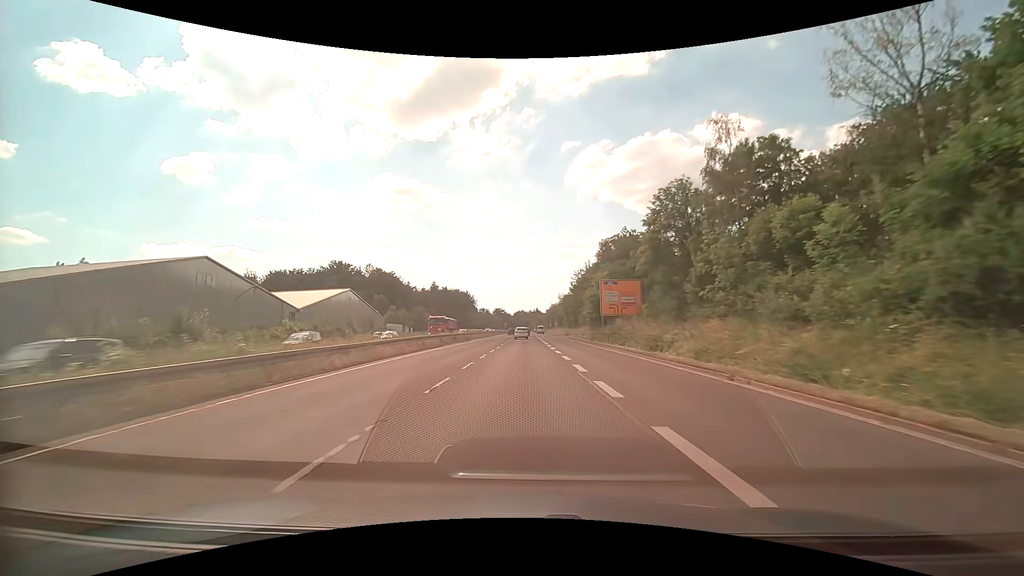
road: trunk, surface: asphalt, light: Day
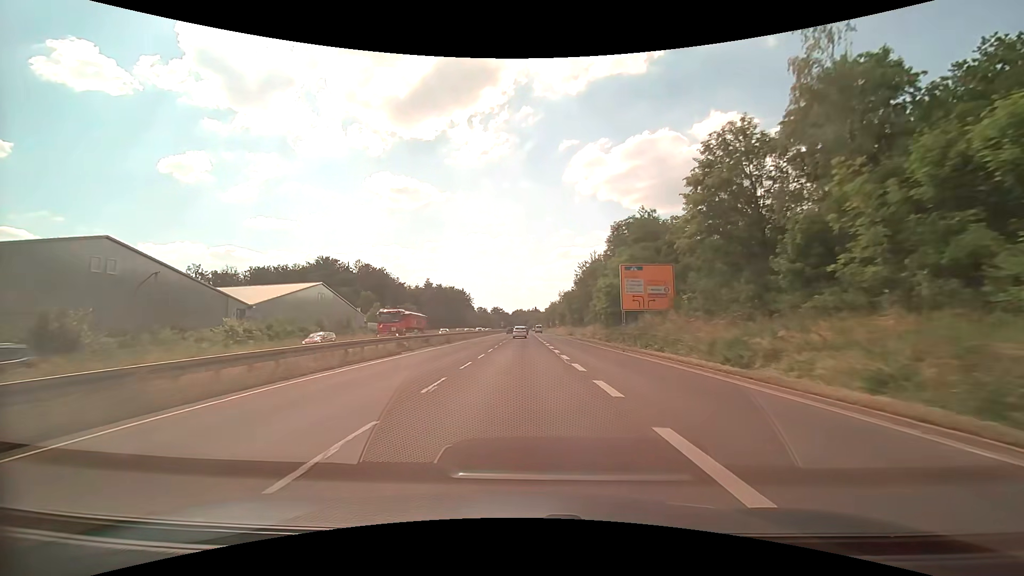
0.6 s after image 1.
(0.0, +12.2) m; 0°
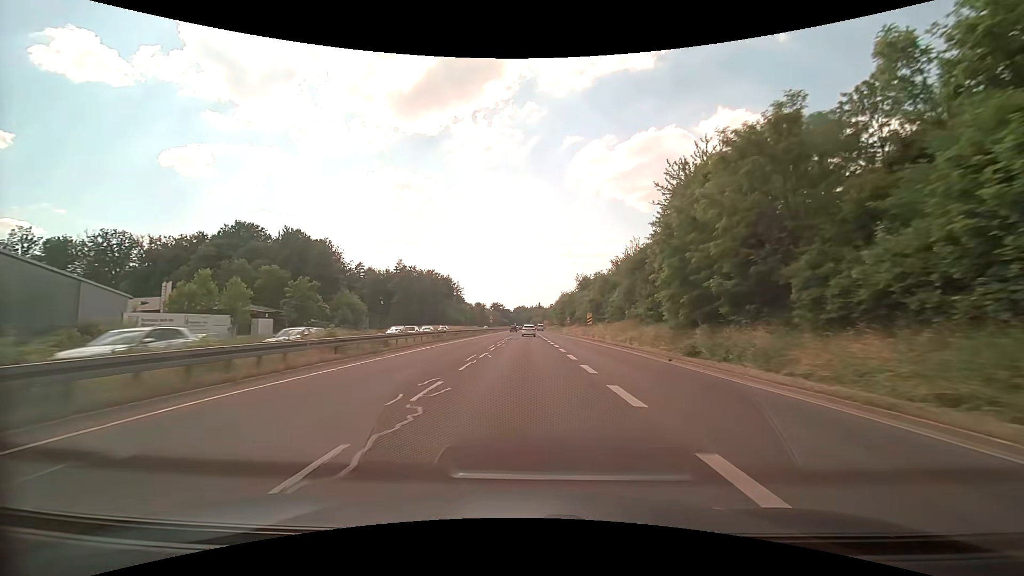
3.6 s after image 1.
(0.0, +61.5) m; 0°
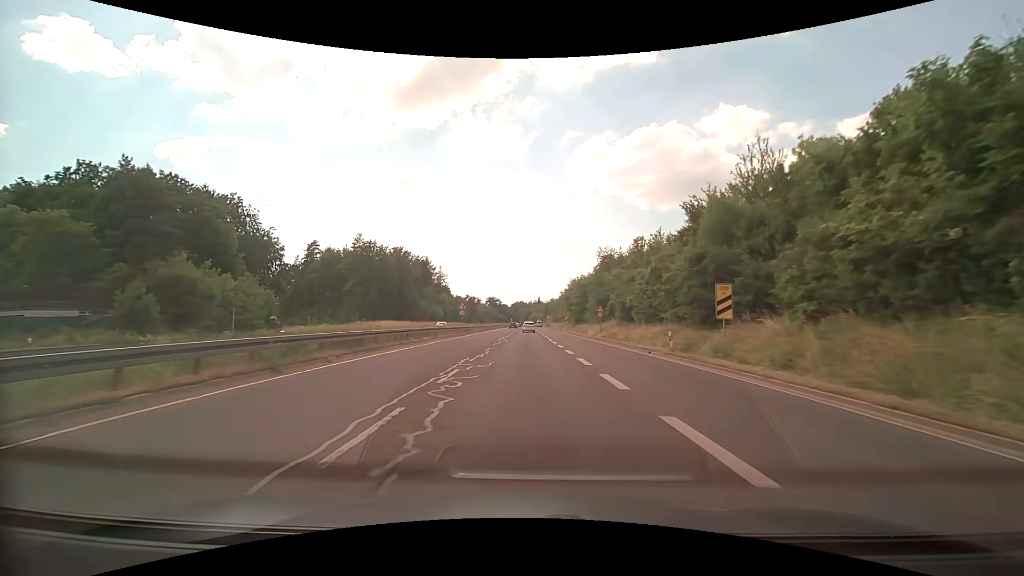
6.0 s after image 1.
(+0.2, +45.7) m; 0°
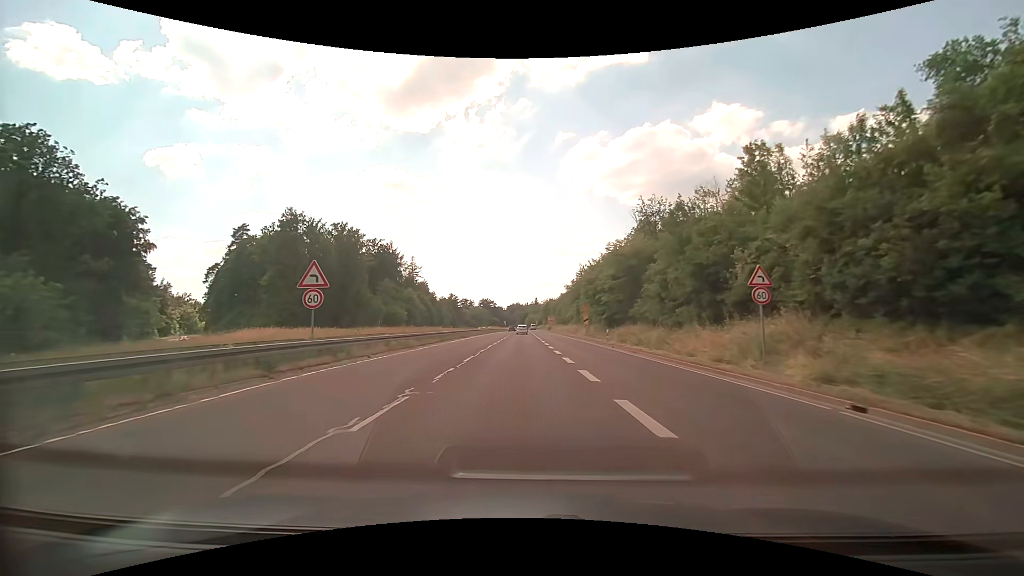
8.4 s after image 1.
(+0.4, +40.0) m; 0°
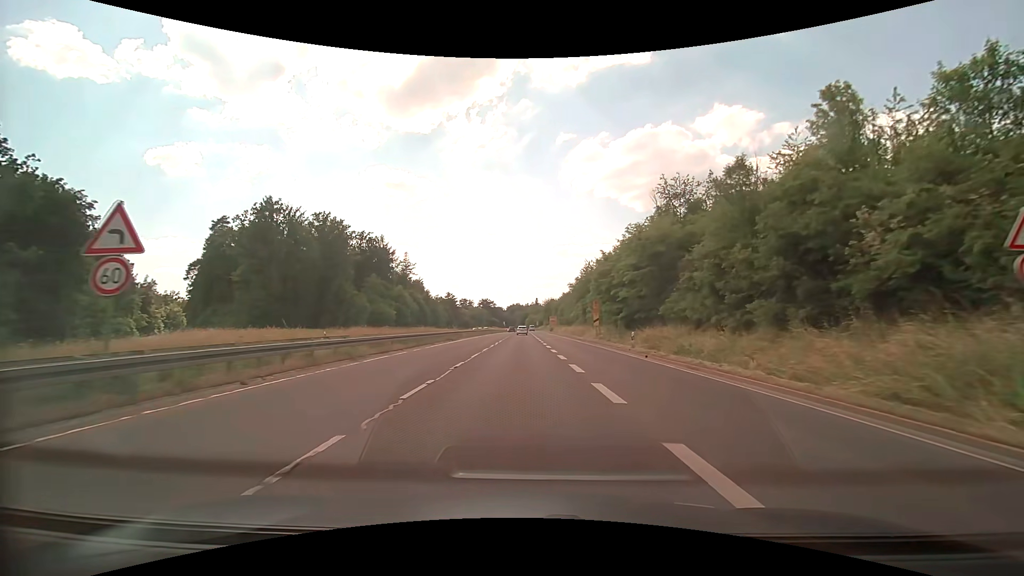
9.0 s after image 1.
(0.0, +9.2) m; 0°
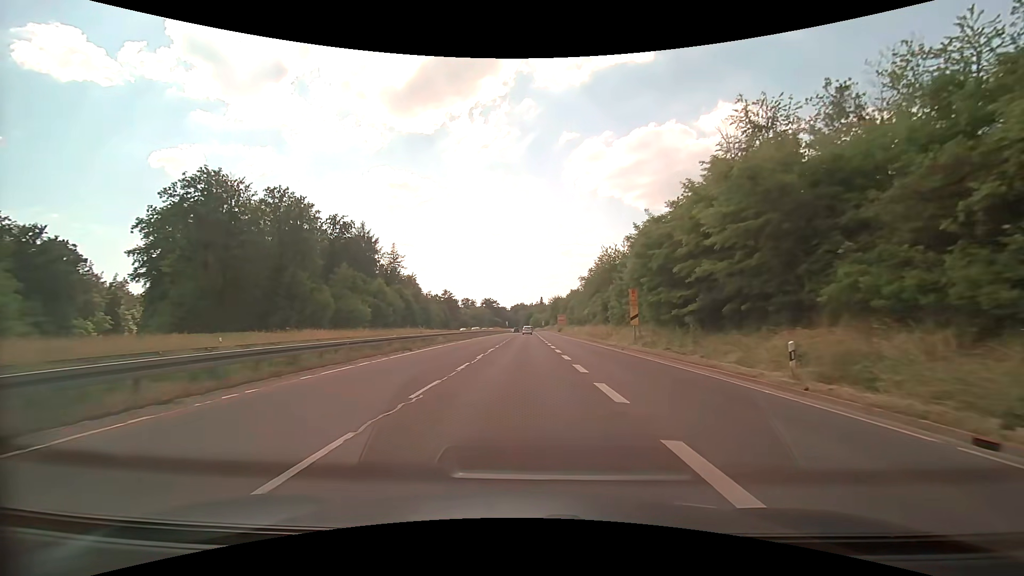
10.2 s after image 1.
(0.0, +17.7) m; 0°
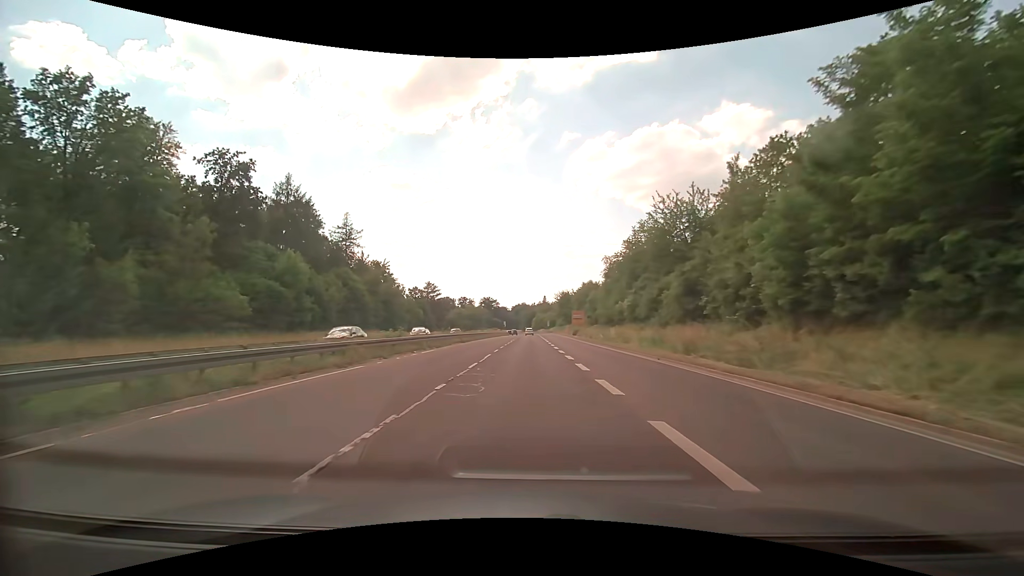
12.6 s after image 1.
(-0.1, +34.8) m; 0°
(0, +10) (0, +20) (0, +30) (0, +40) (0, +50) (+1, +60) (+1, +70) (+1, +80) (+1, +90) (+1, +100) m
